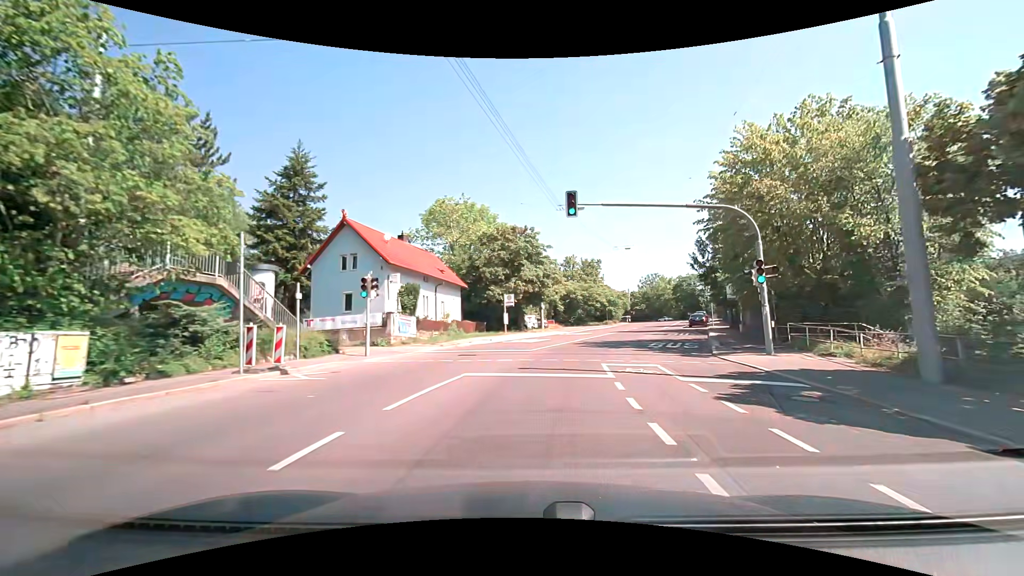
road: secondary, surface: asphalt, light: Day
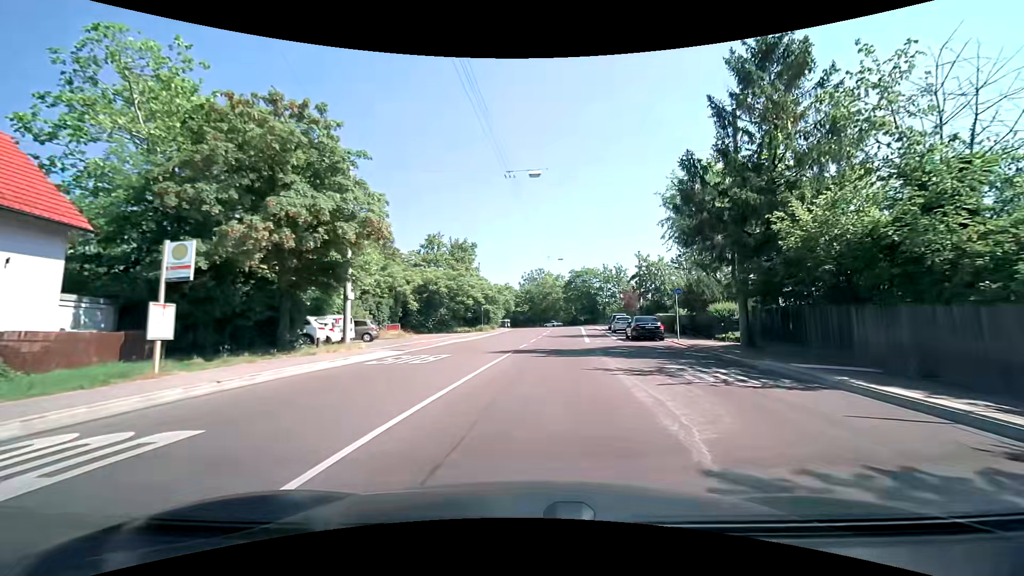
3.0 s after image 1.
(+3.5, +27.8) m; +14°
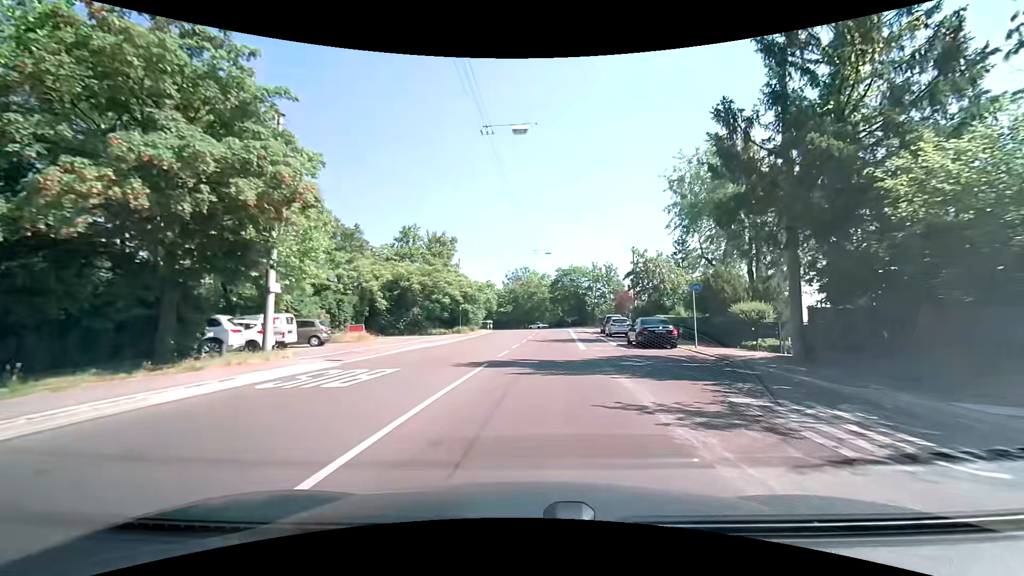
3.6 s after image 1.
(+0.1, +5.8) m; +2°
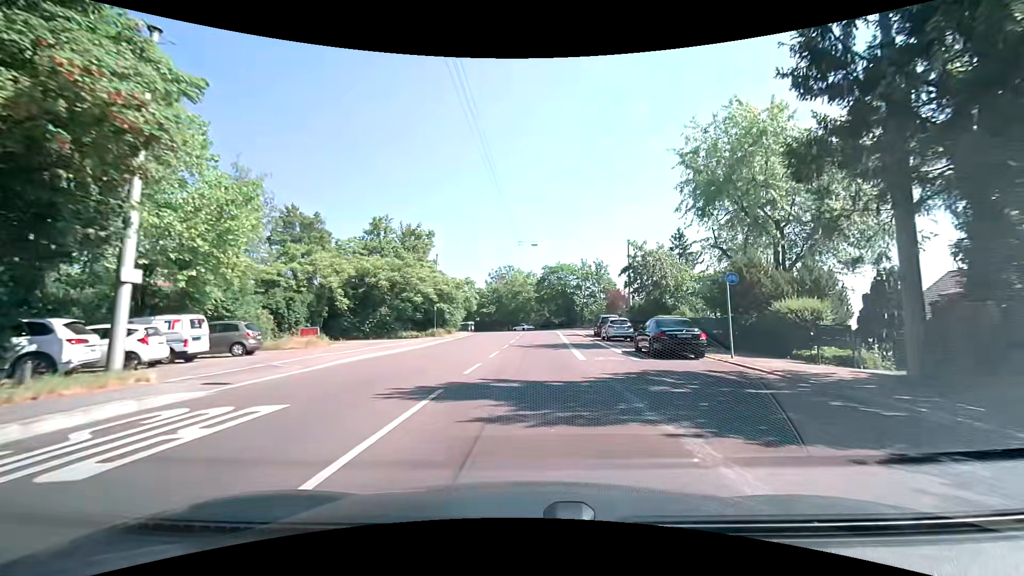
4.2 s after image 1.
(0.0, +5.9) m; +1°
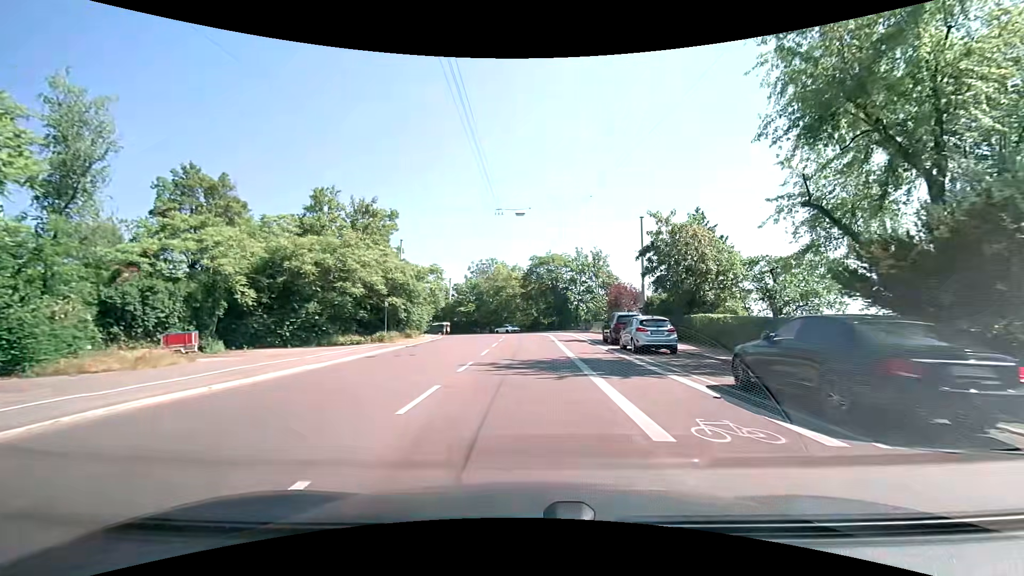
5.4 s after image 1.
(+0.3, +11.9) m; +2°
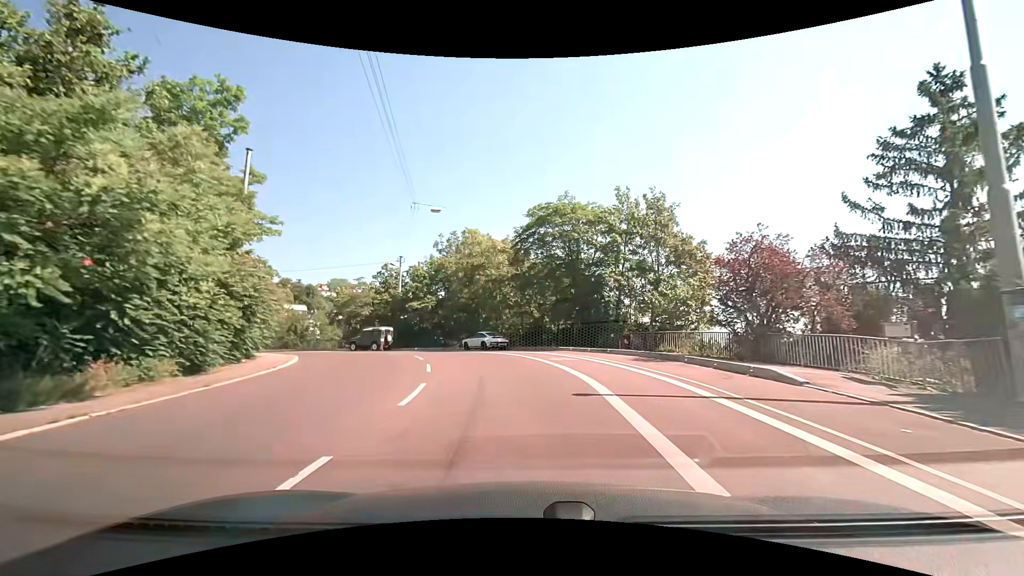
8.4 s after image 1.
(+0.1, +29.3) m; 0°
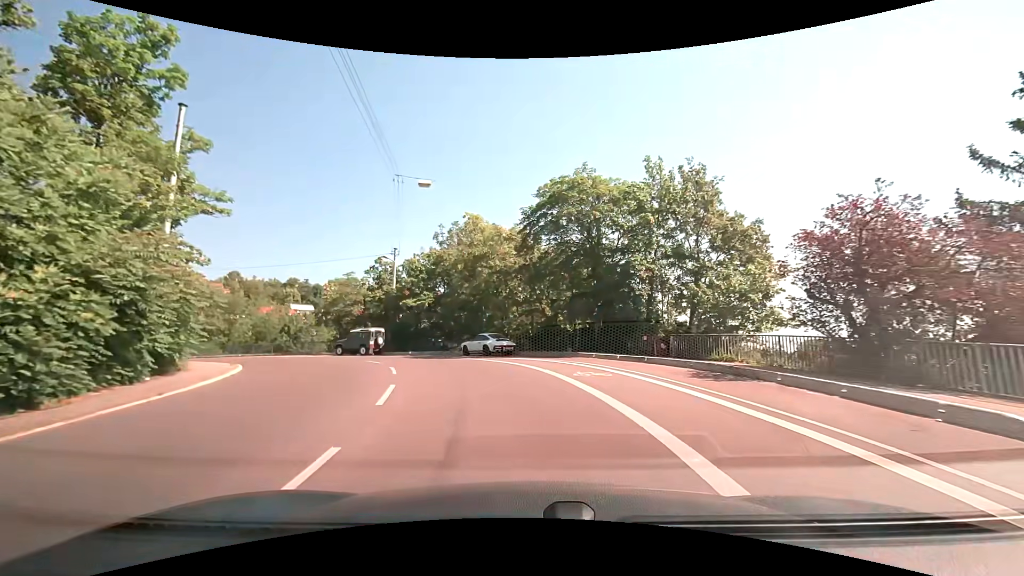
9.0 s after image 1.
(0.0, +5.6) m; -2°
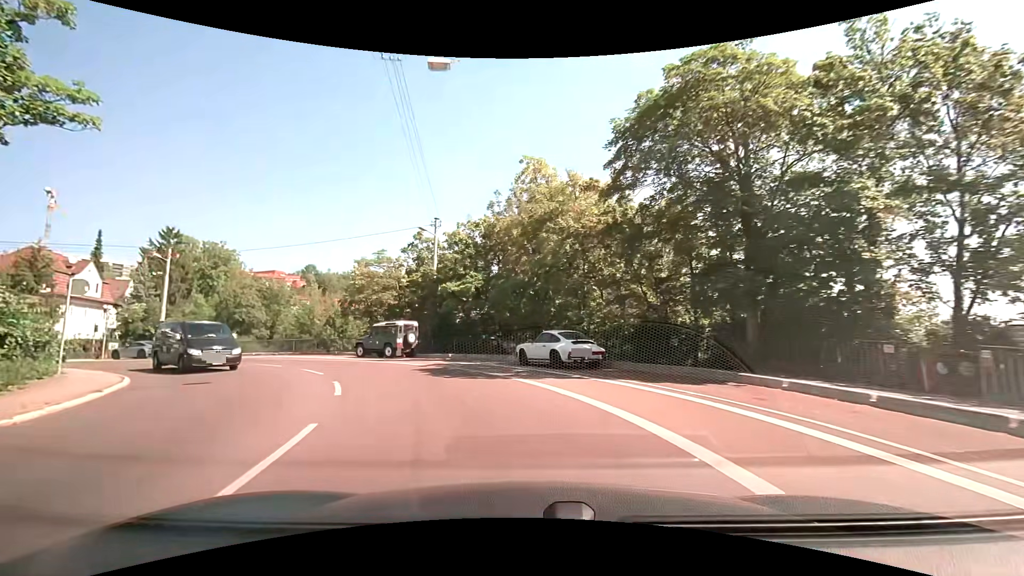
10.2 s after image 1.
(-0.5, +11.0) m; -6°
